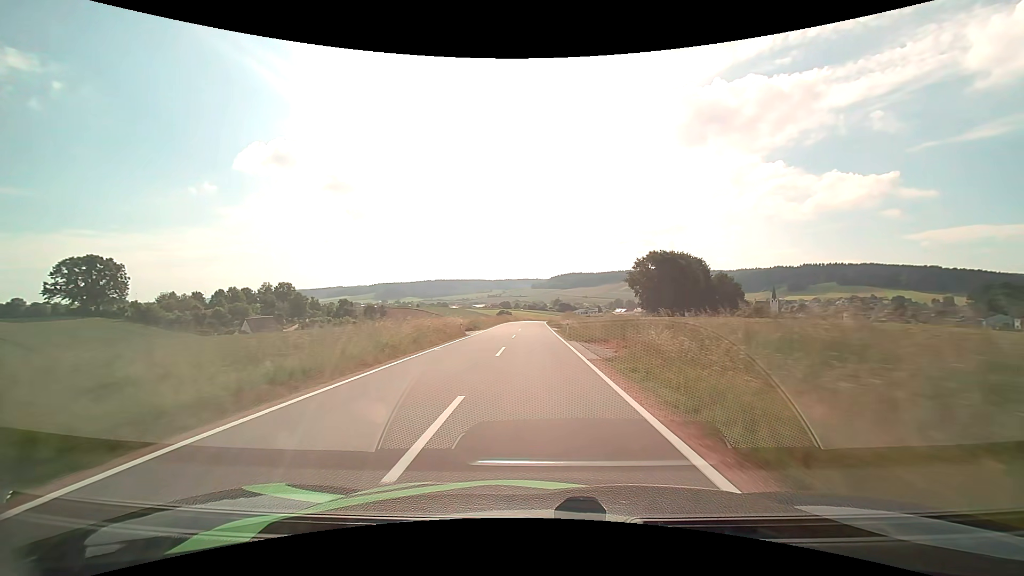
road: tertiary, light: Day
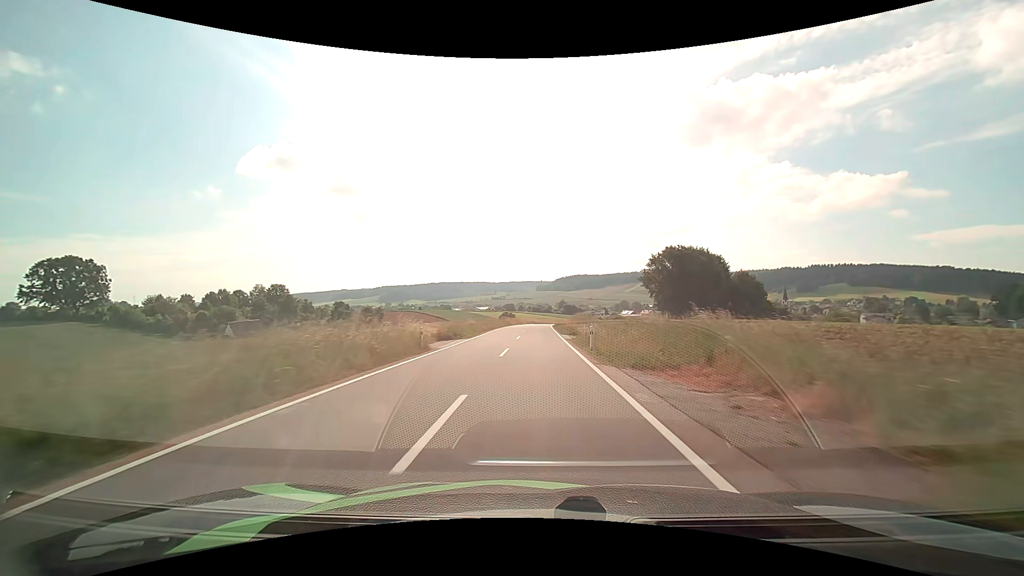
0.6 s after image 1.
(-0.1, +11.7) m; -1°
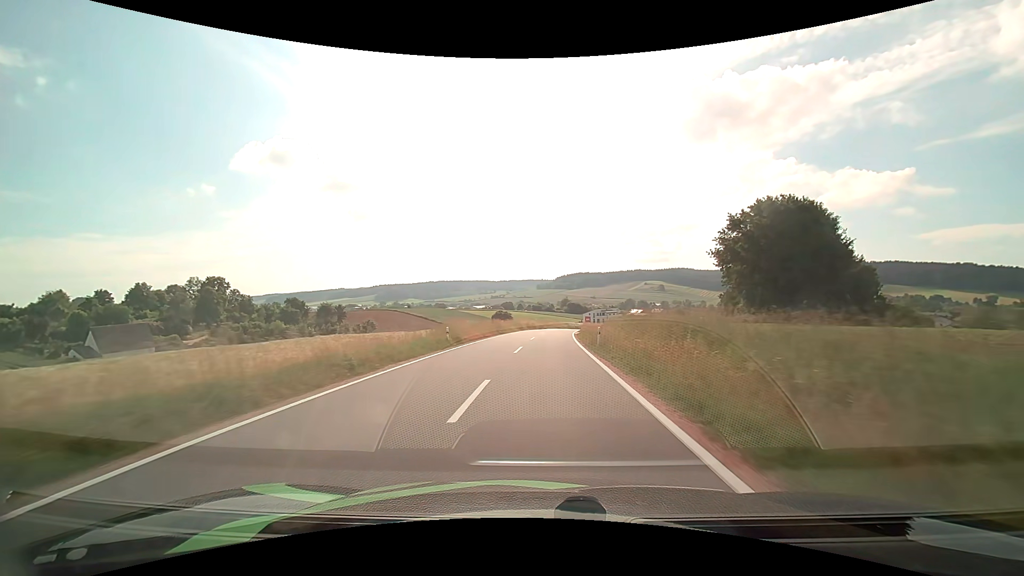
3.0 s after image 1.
(-0.2, +46.7) m; 0°
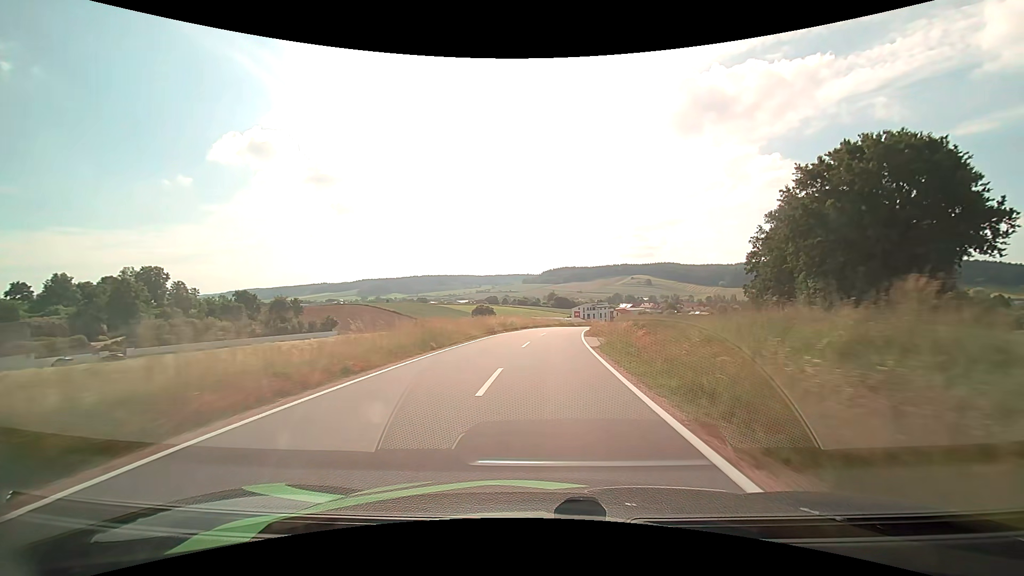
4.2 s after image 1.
(+0.2, +22.1) m; +2°
(0, +10) (0, +20) (+1, +30) (+2, +40) (+3, +50) (+4, +60) (+6, +70) (+8, +80) (+10, +89) (+12, +99) m
